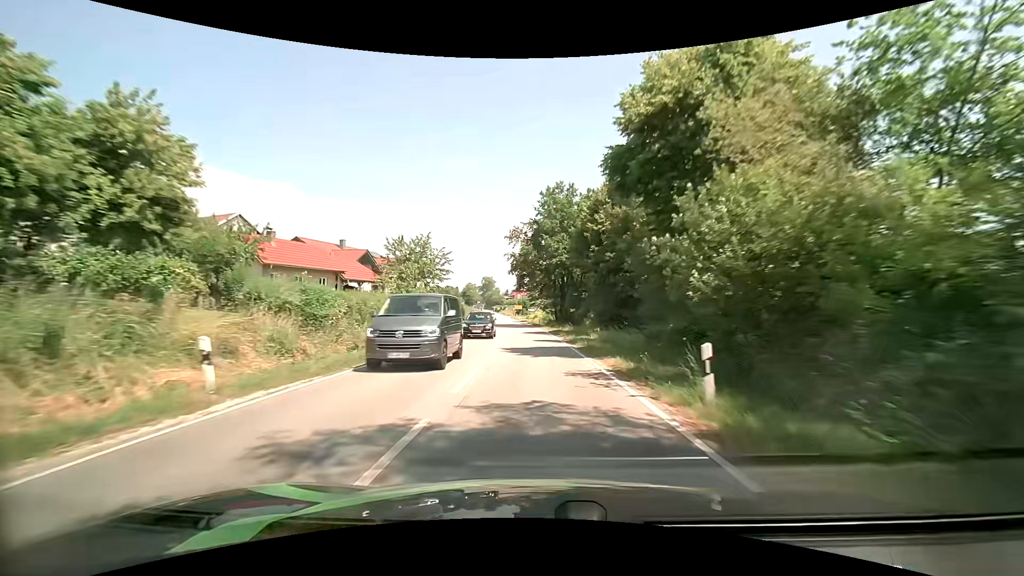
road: secondary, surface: asphalt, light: Day
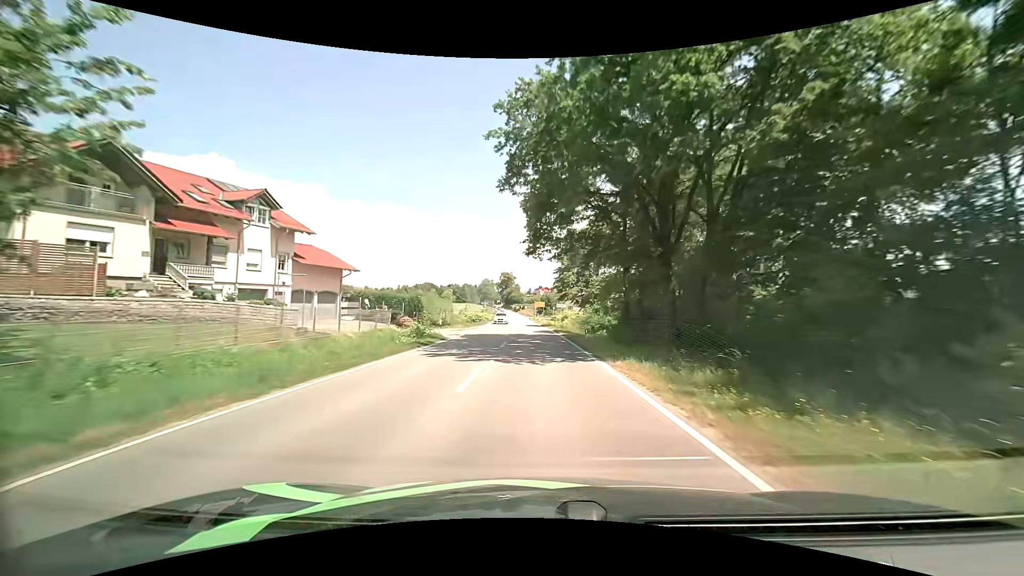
(-1.4, +40.1) m; -4°
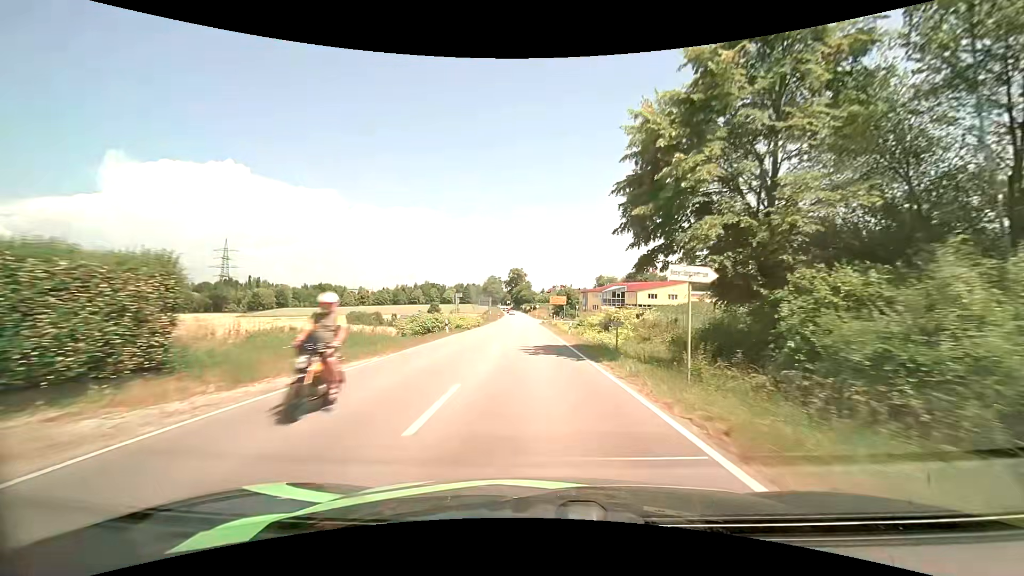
(-0.2, +39.1) m; -1°
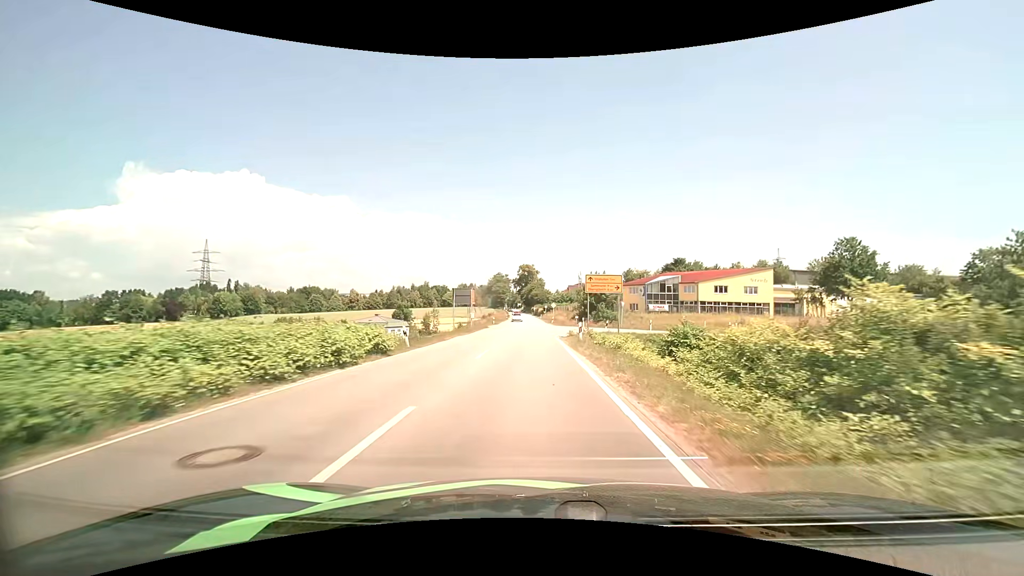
(-0.5, +38.3) m; -2°
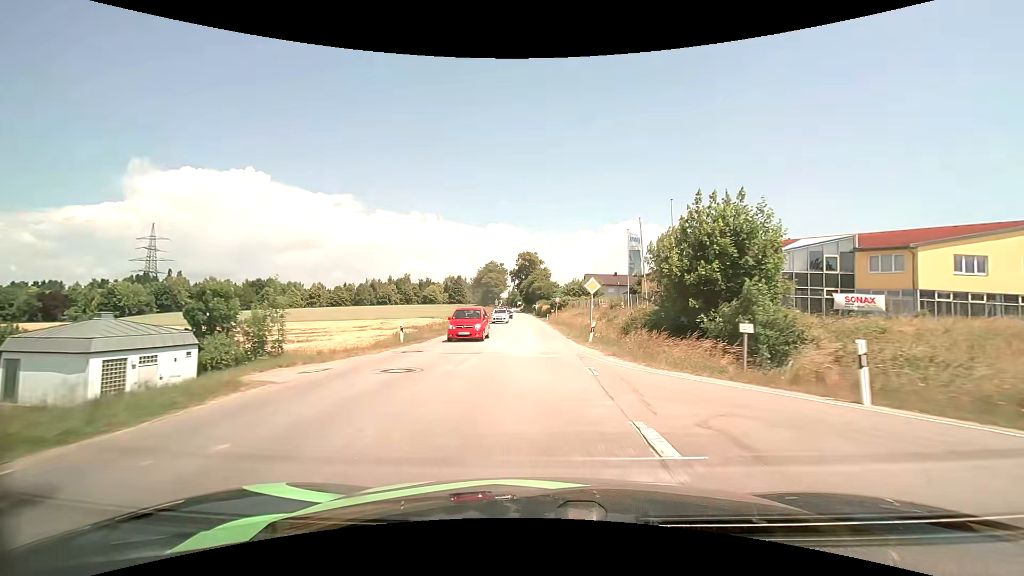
(-0.3, +48.7) m; 0°
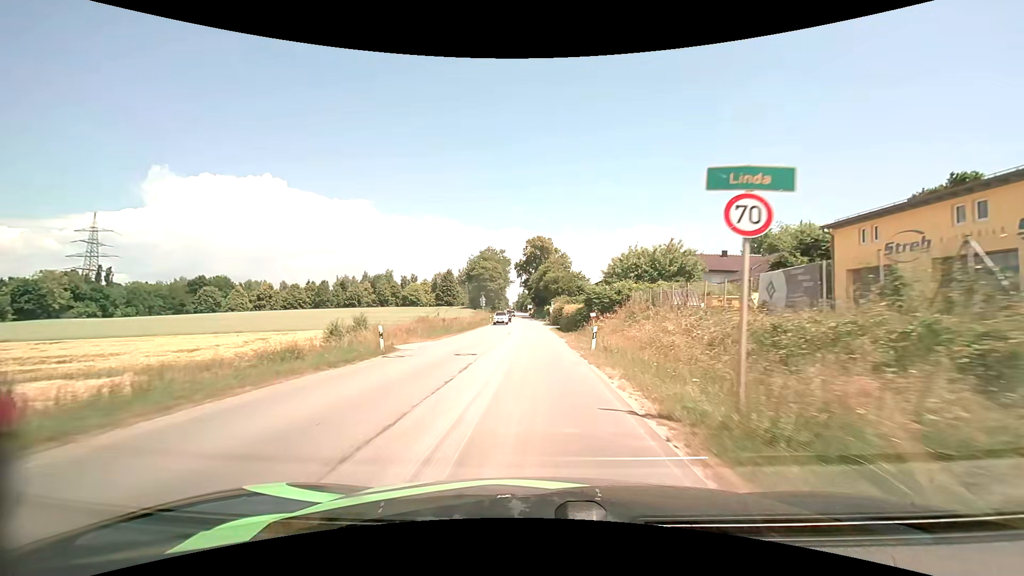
(-0.4, +48.6) m; -1°
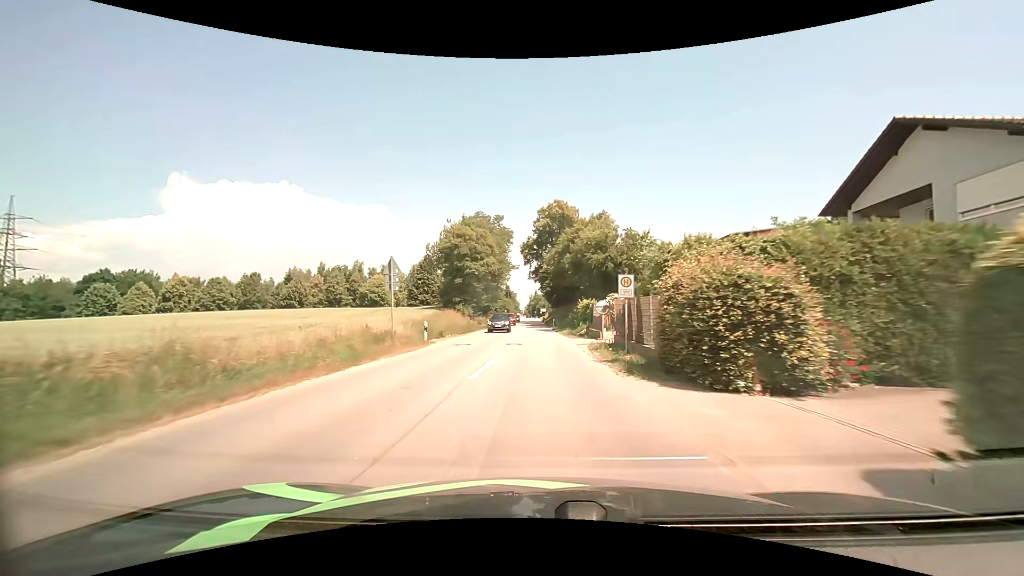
(-1.0, +48.0) m; -2°
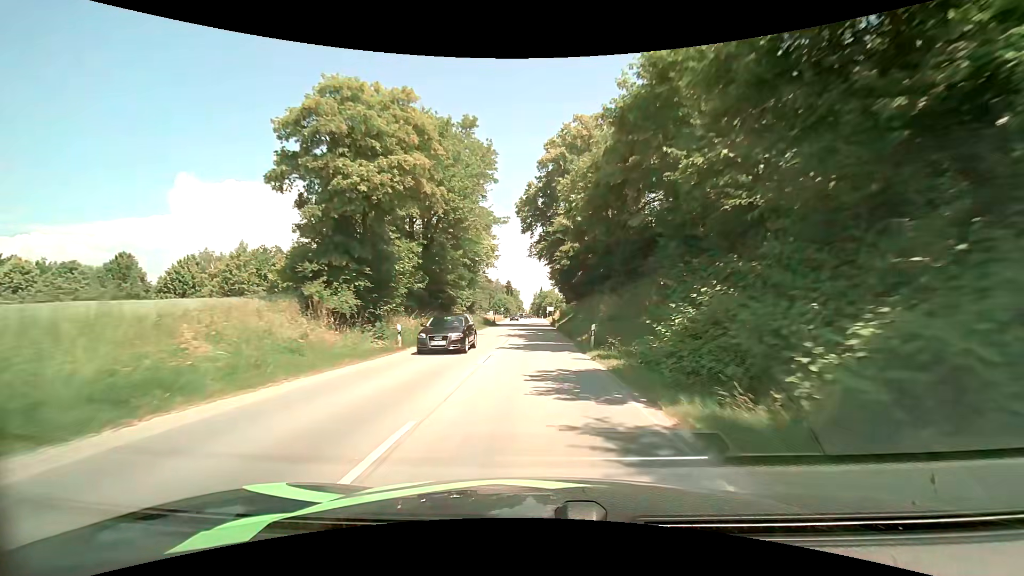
(-0.1, +38.8) m; -1°
(0, +10) (0, +20) (0, +30) (0, +40) (0, +50) (0, +60) (0, +70) (0, +80) (0, +90) (0, +100) m
